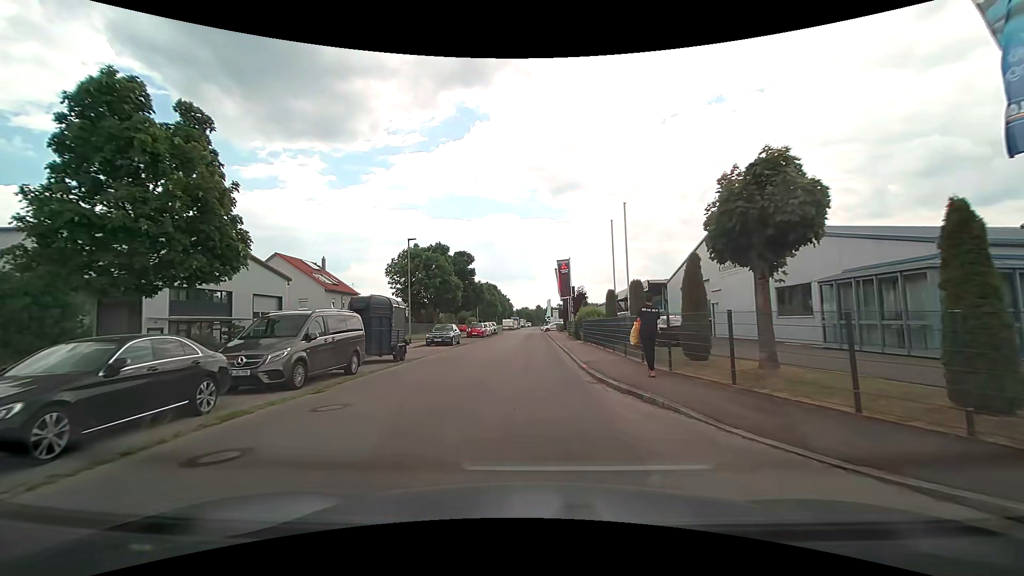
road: residential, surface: asphalt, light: Day
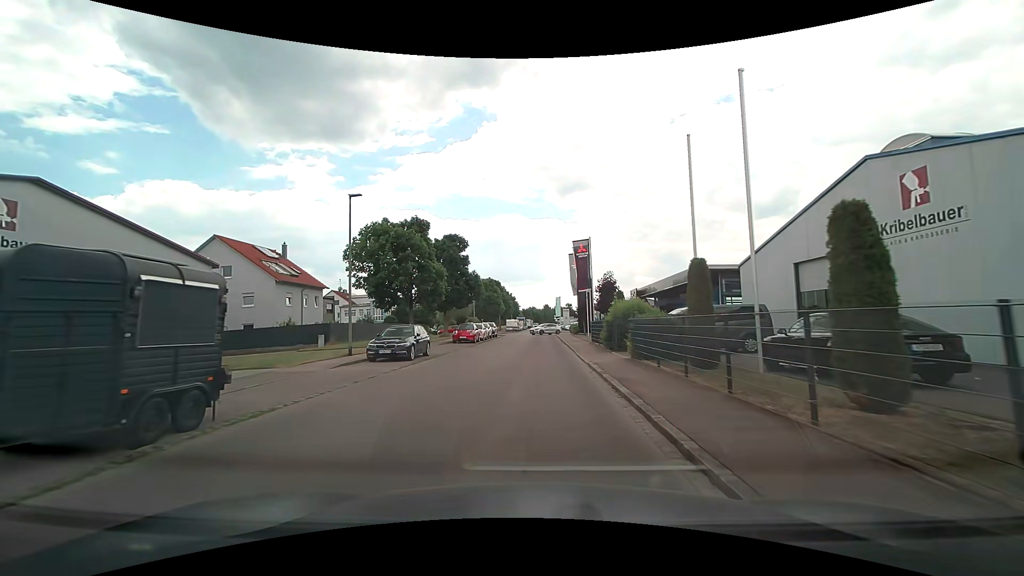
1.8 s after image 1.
(-0.1, +13.2) m; -1°
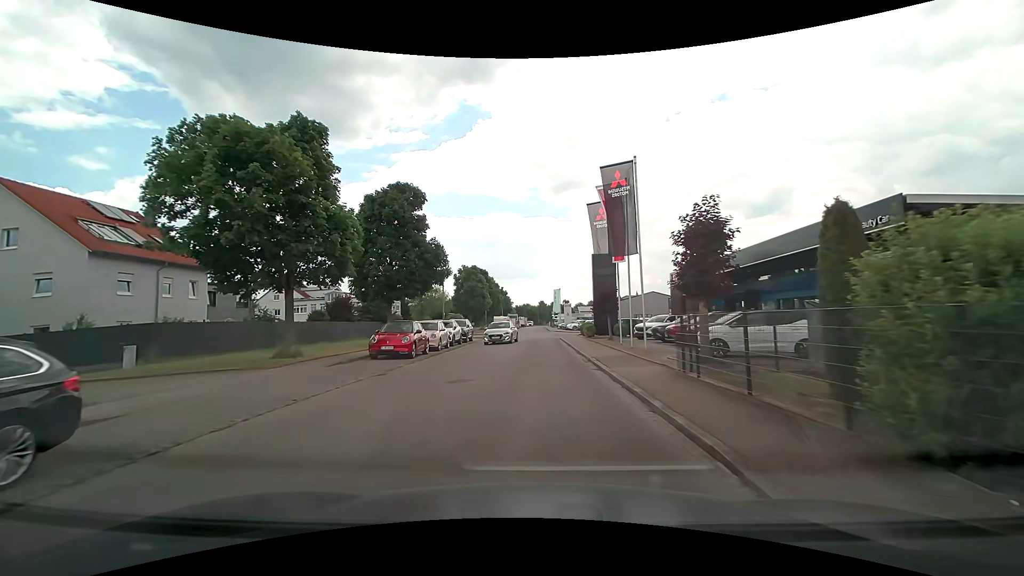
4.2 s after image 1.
(-0.1, +19.2) m; 0°
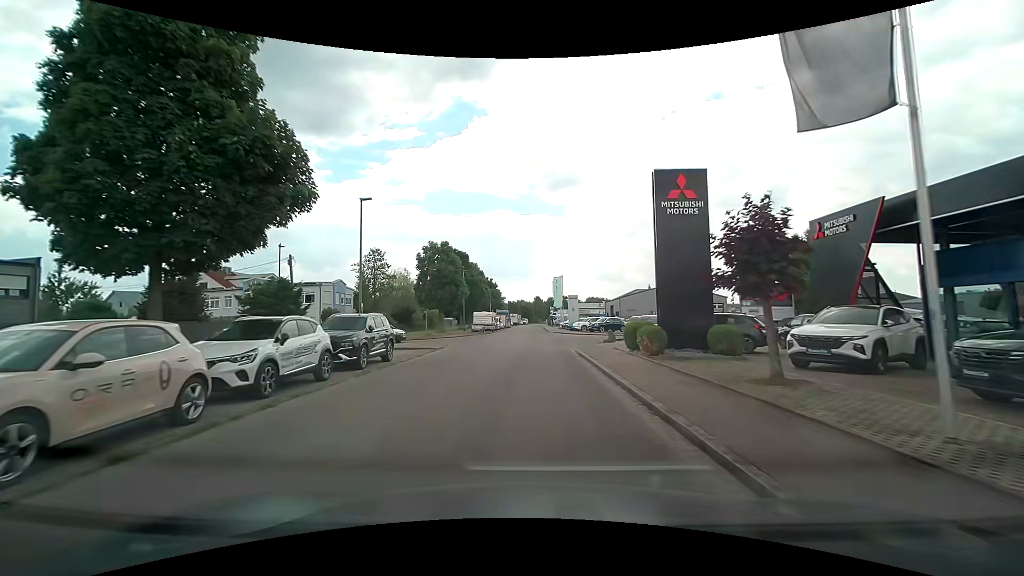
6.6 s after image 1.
(+0.1, +21.0) m; +1°
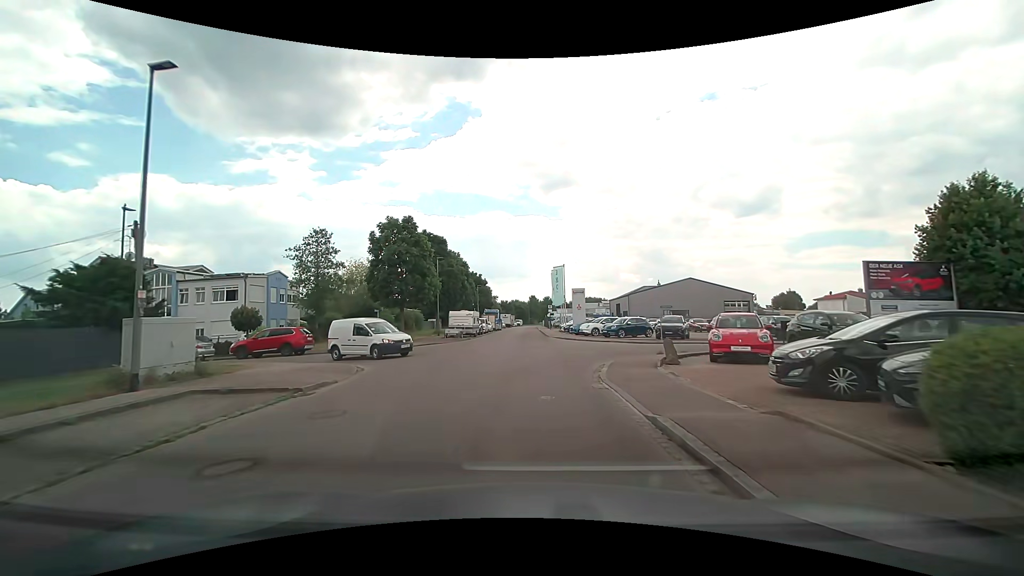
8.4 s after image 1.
(0.0, +13.8) m; 0°
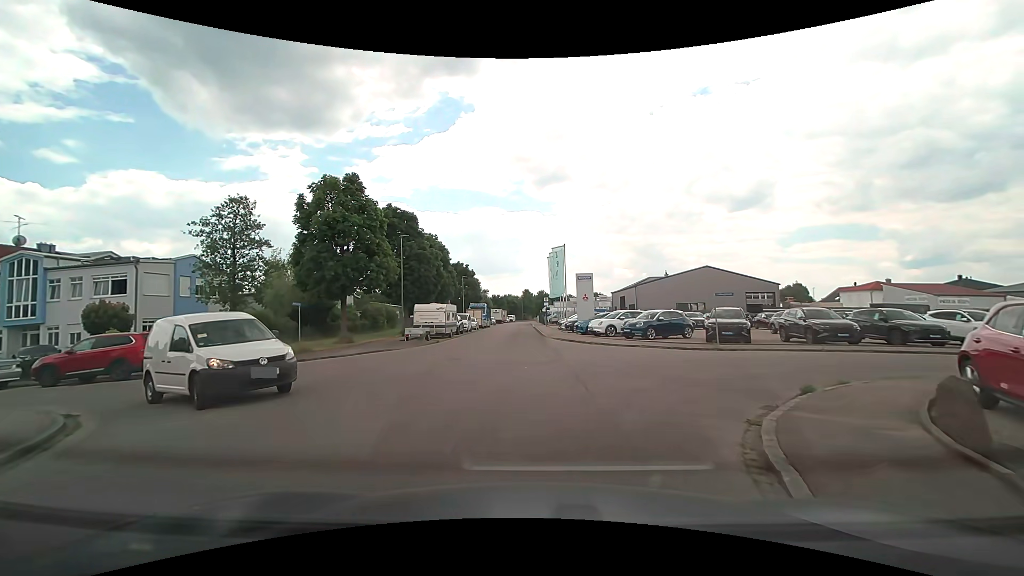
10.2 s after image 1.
(+0.1, +11.1) m; +1°
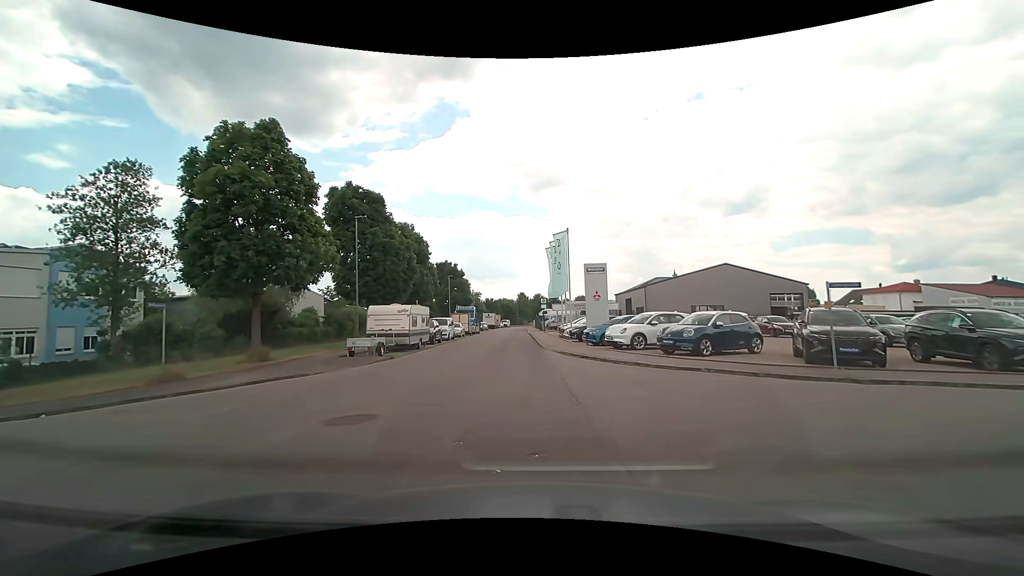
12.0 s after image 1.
(0.0, +8.7) m; 0°
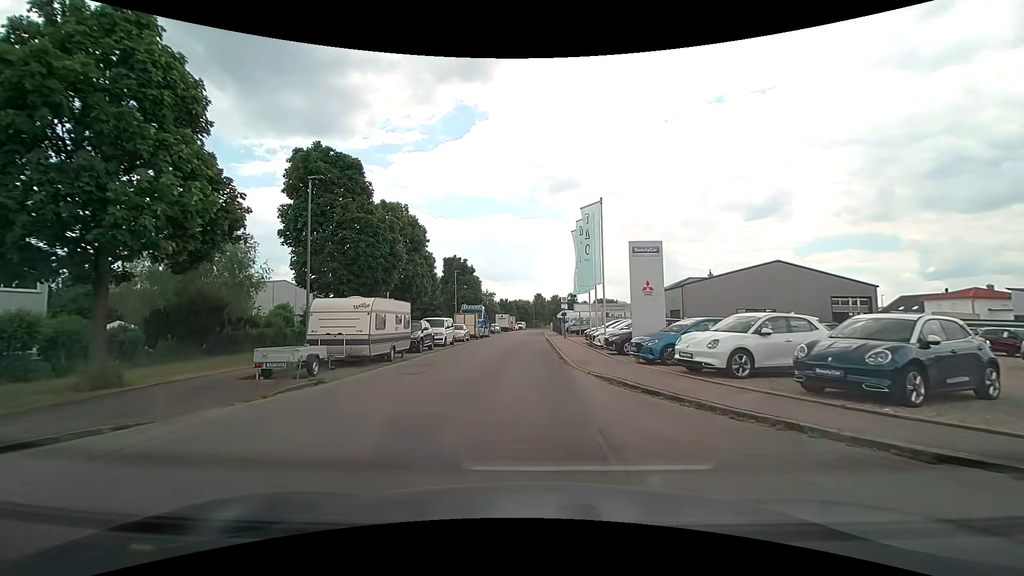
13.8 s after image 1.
(0.0, +8.6) m; -1°
(0, +10) (-1, +20) (-1, +30) (-1, +40) (-1, +50) (-1, +60) (-1, +70) (-1, +80) (-1, +90) (-1, +100) m
